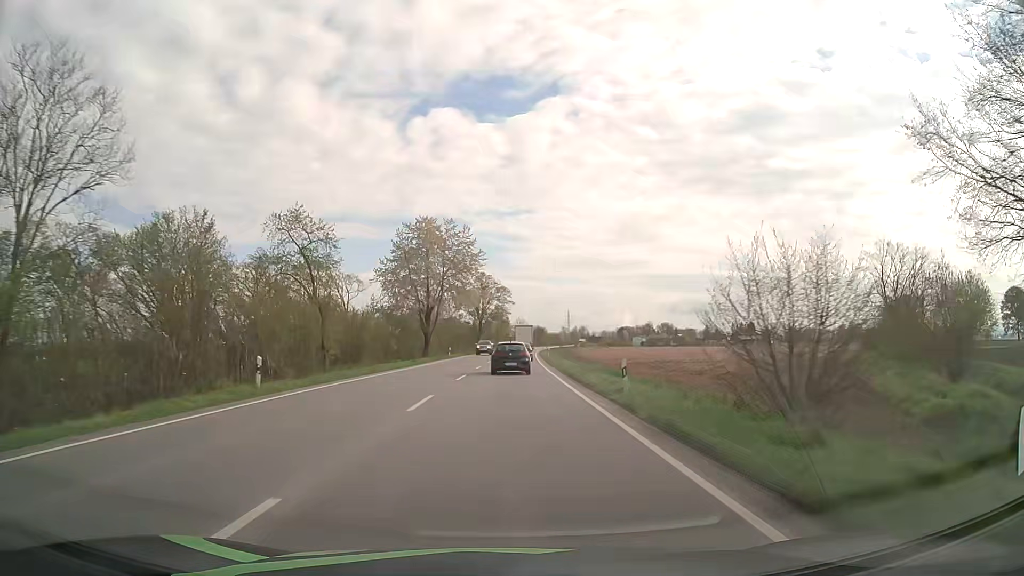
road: primary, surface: asphalt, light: Day
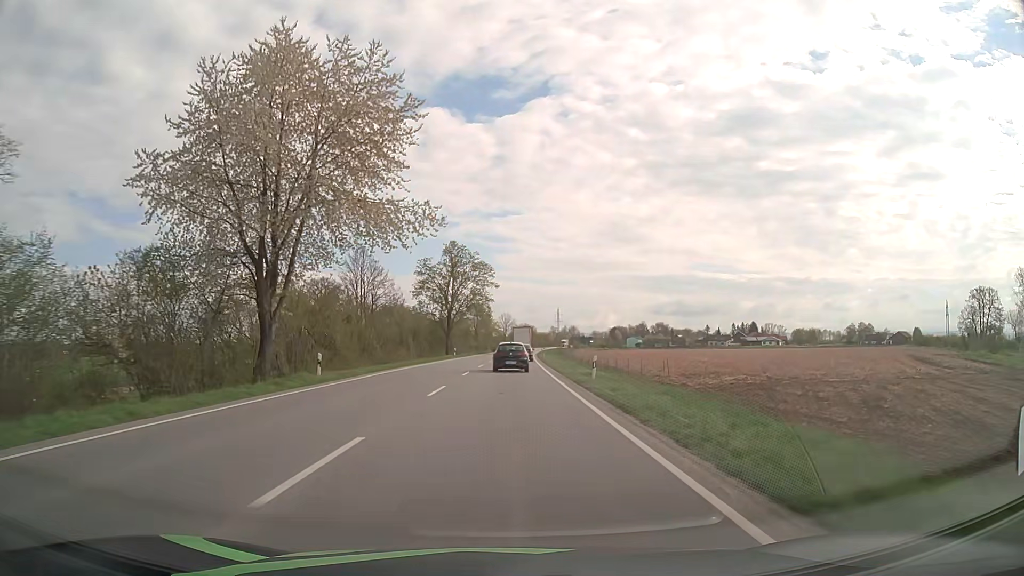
(+0.5, +44.0) m; +1°
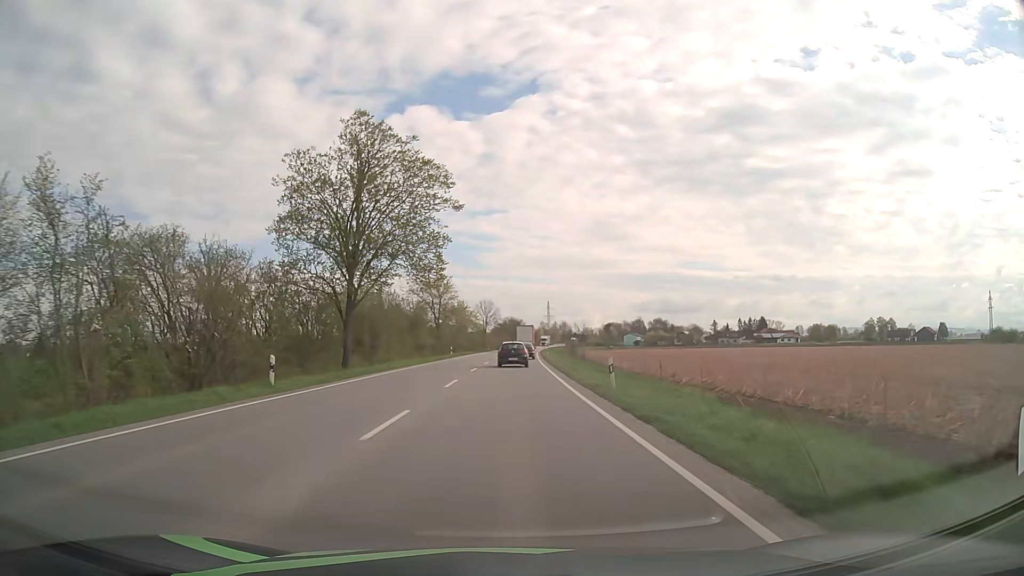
(+0.7, +55.6) m; +1°
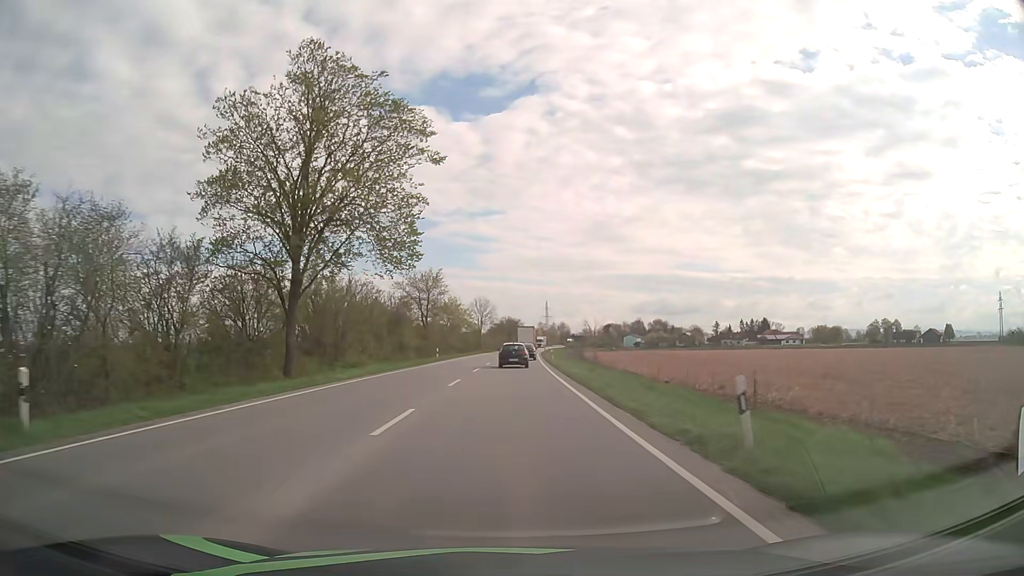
(0.0, +11.2) m; 0°
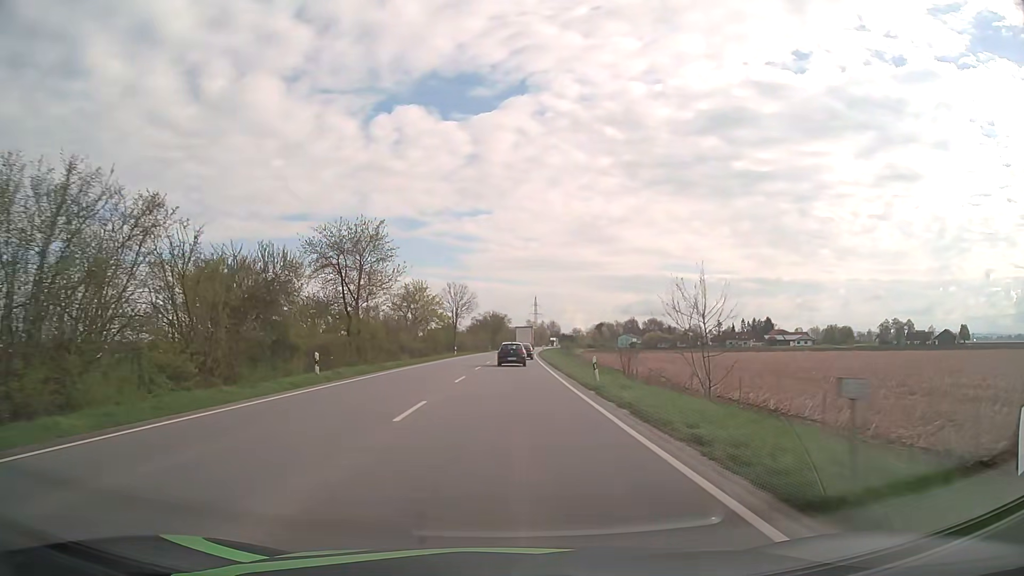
(+0.3, +34.1) m; +1°
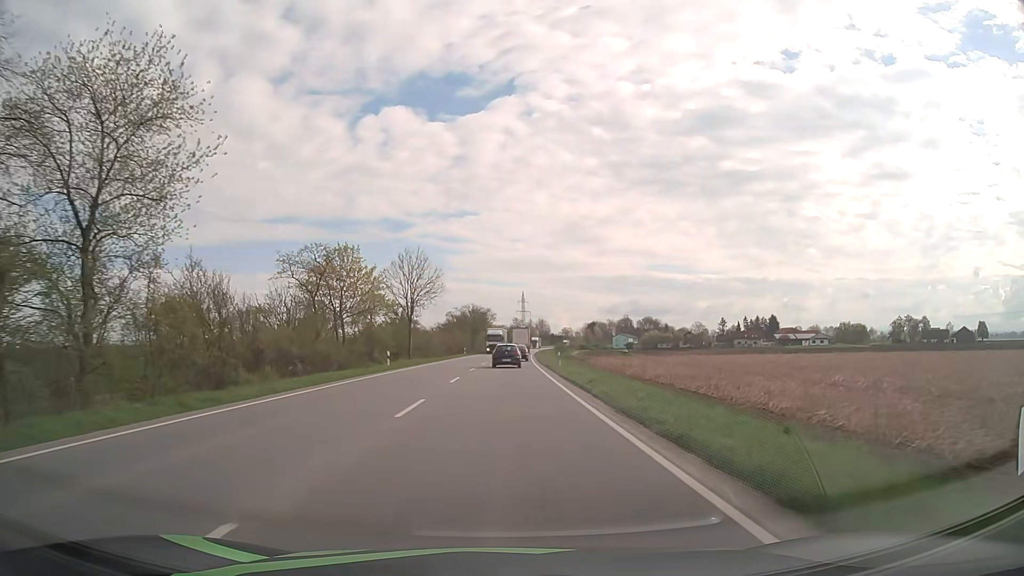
(+0.3, +35.0) m; +1°
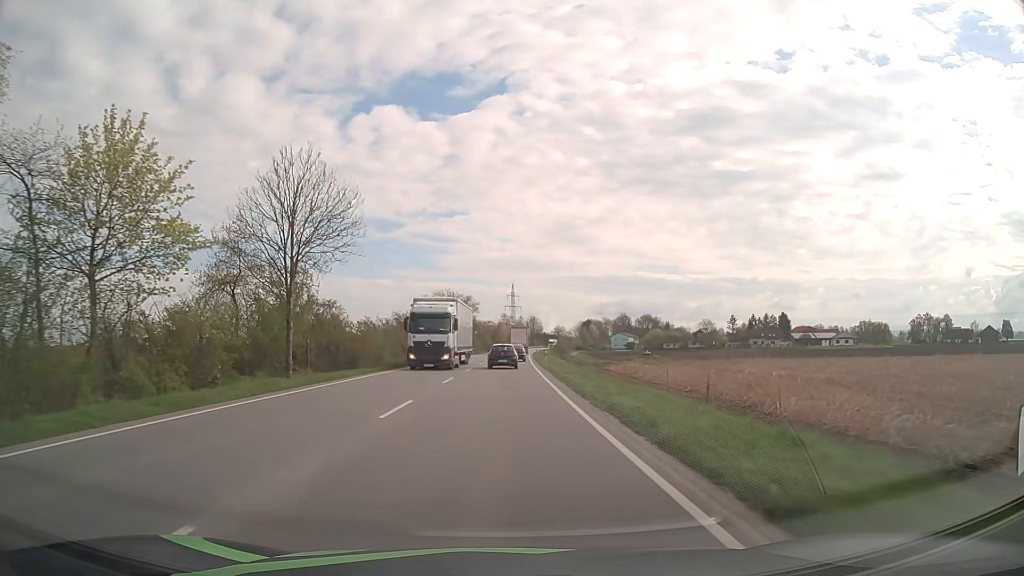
(+0.3, +35.9) m; +1°
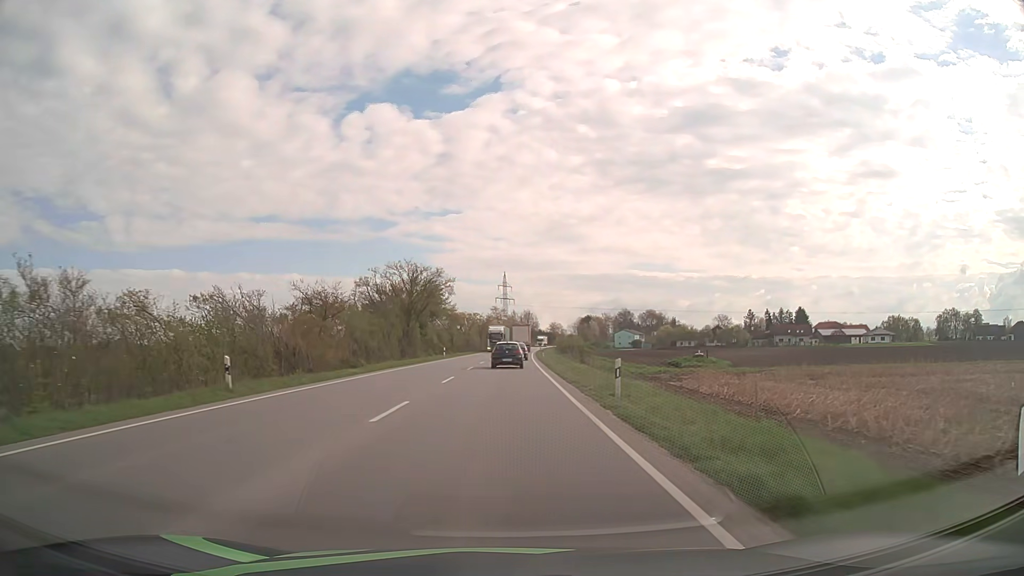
(+0.2, +36.8) m; +1°
(0, +10) (0, +20) (0, +30) (0, +40) (+1, +50) (+1, +60) (+1, +70) (+2, +80) (+2, +90) (+2, +100) m
